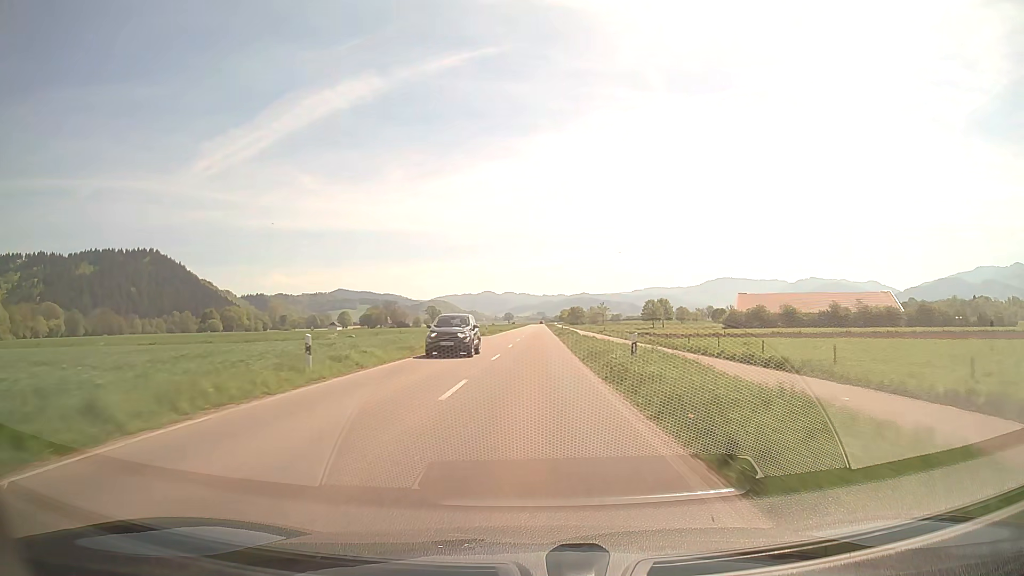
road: secondary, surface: asphalt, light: Day
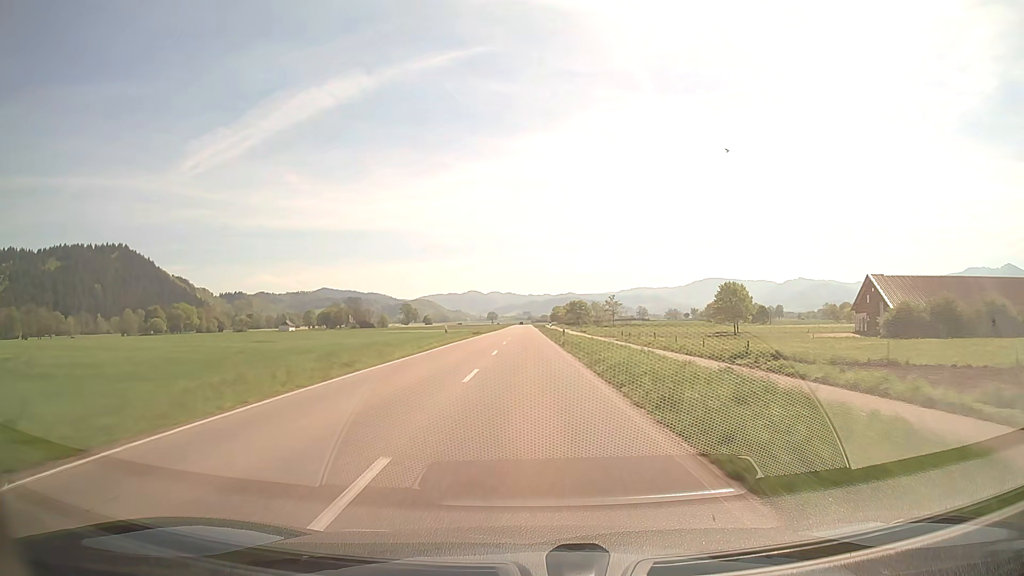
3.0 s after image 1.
(+0.7, +69.1) m; +1°
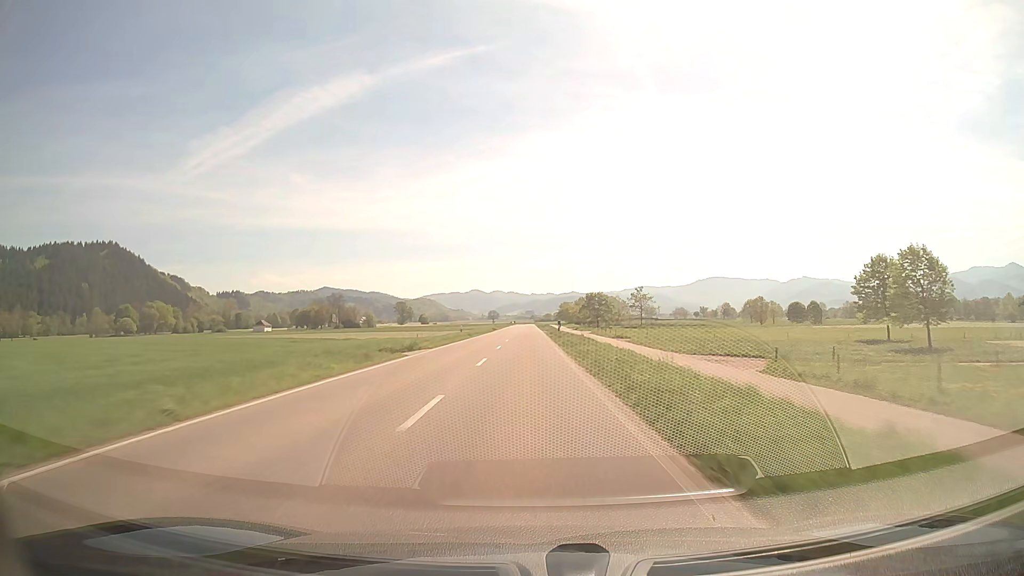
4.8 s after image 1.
(+0.1, +42.8) m; 0°
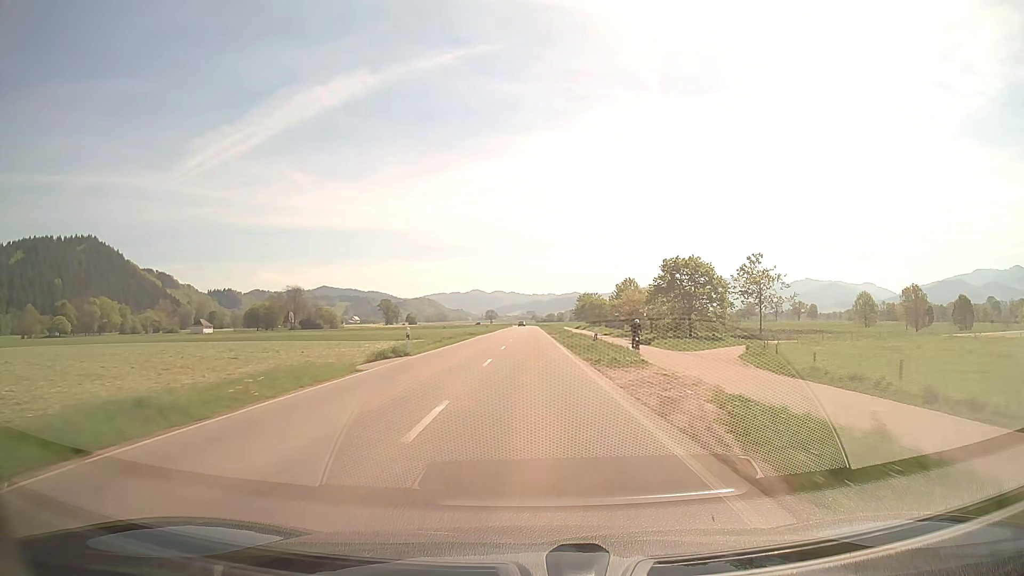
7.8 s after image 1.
(-0.4, +73.2) m; 0°
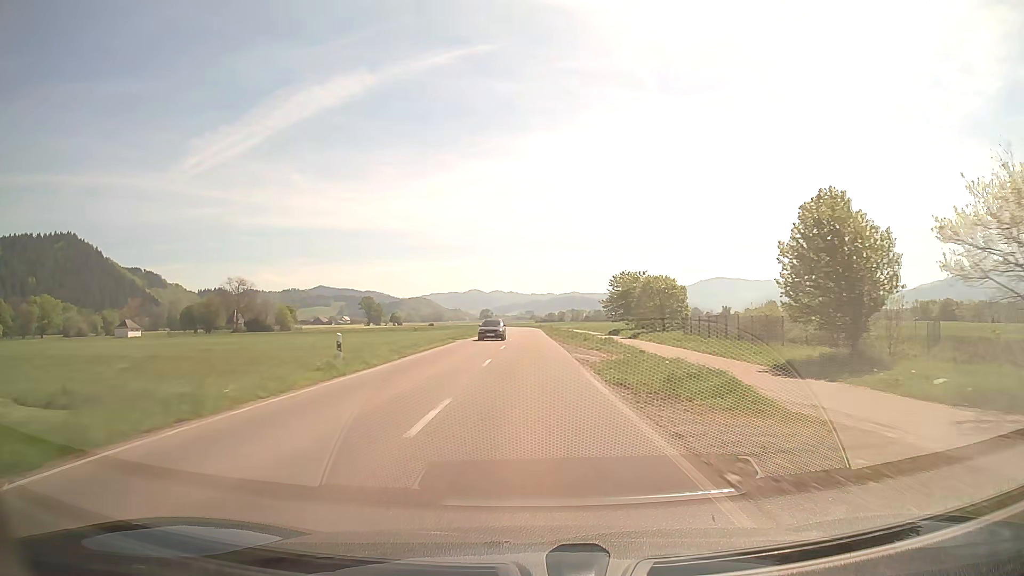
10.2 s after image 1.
(+0.1, +59.8) m; 0°
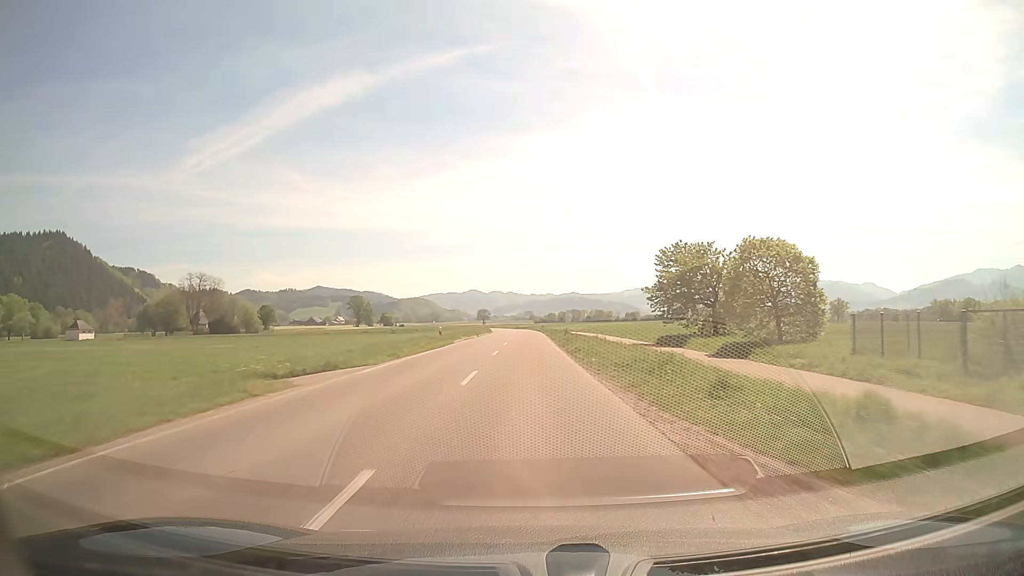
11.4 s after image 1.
(0.0, +30.0) m; 0°
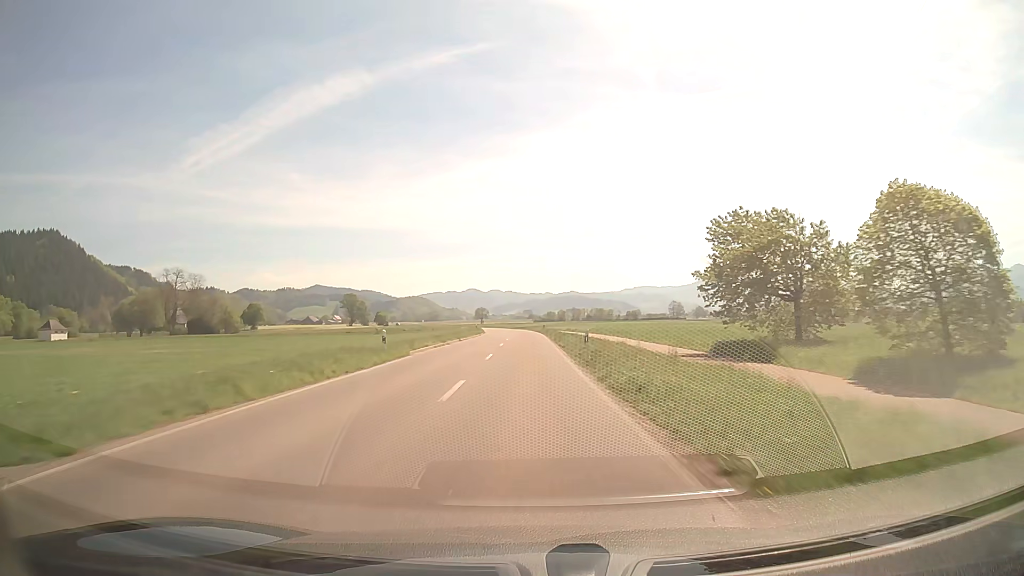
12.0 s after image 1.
(0.0, +14.9) m; 0°
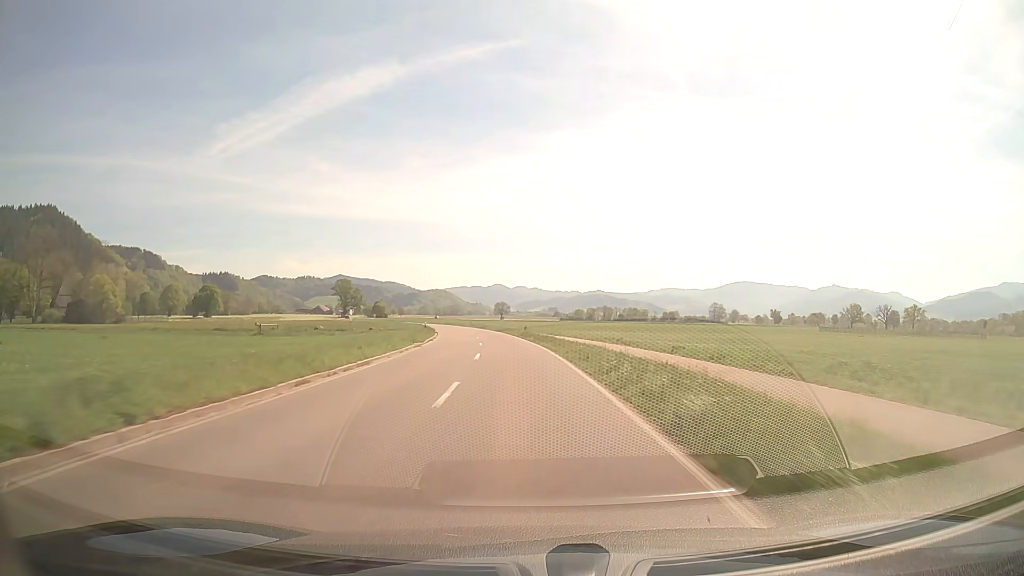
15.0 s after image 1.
(-0.6, +73.1) m; -2°
(0, +10) (0, +20) (-1, +30) (-2, +40) (-2, +50) (-4, +60) (-5, +70) (-7, +80) (-8, +89) (-11, +99) m
